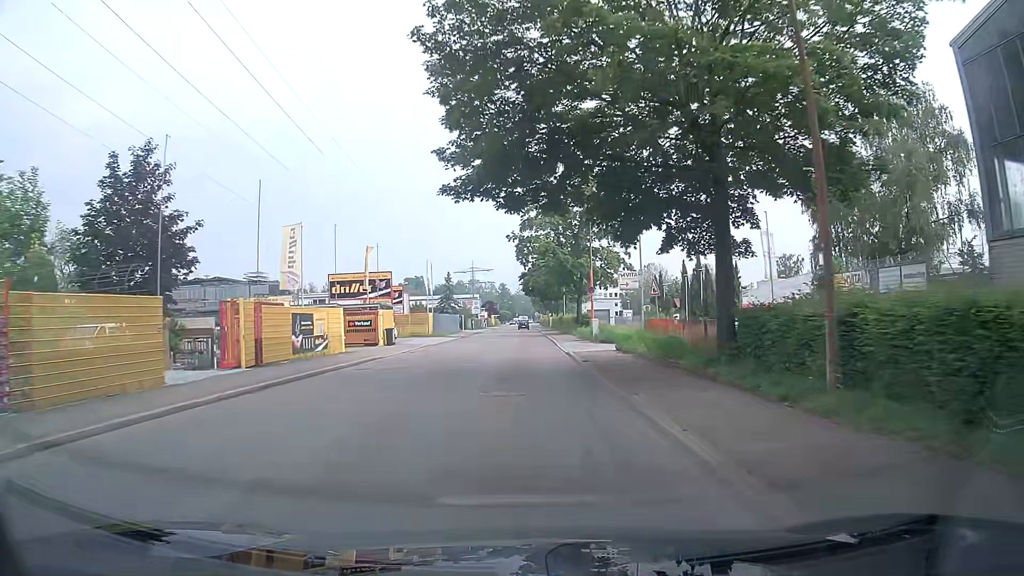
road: unclassified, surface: asphalt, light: Day
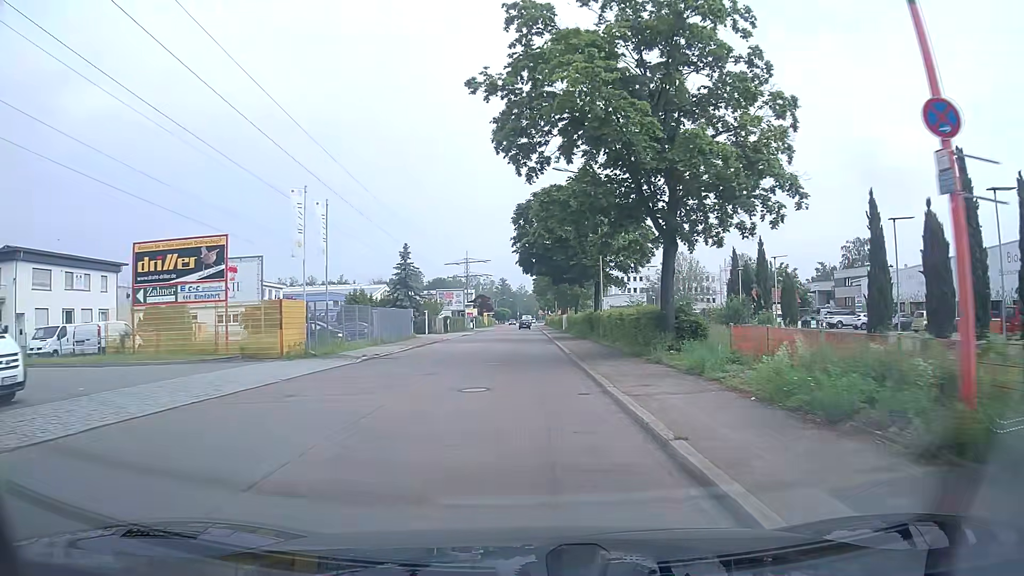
(+0.5, +36.0) m; +1°
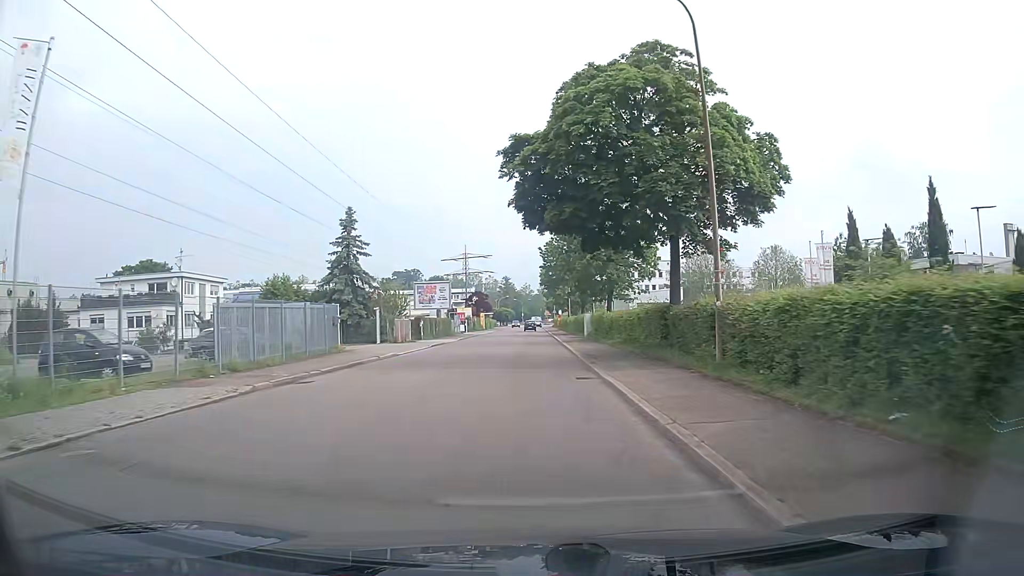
(-0.1, +21.7) m; 0°
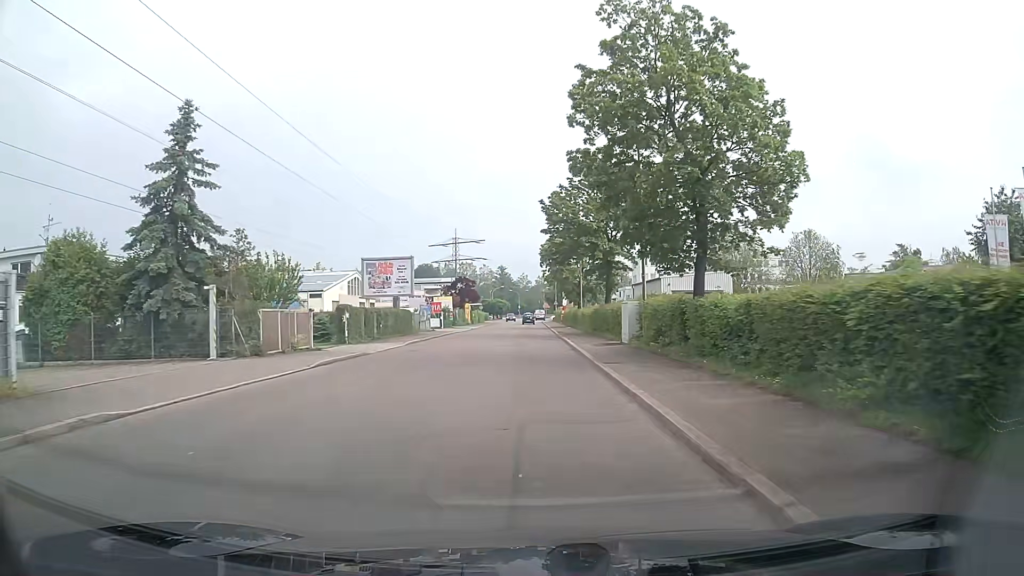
(+0.1, +21.3) m; +1°
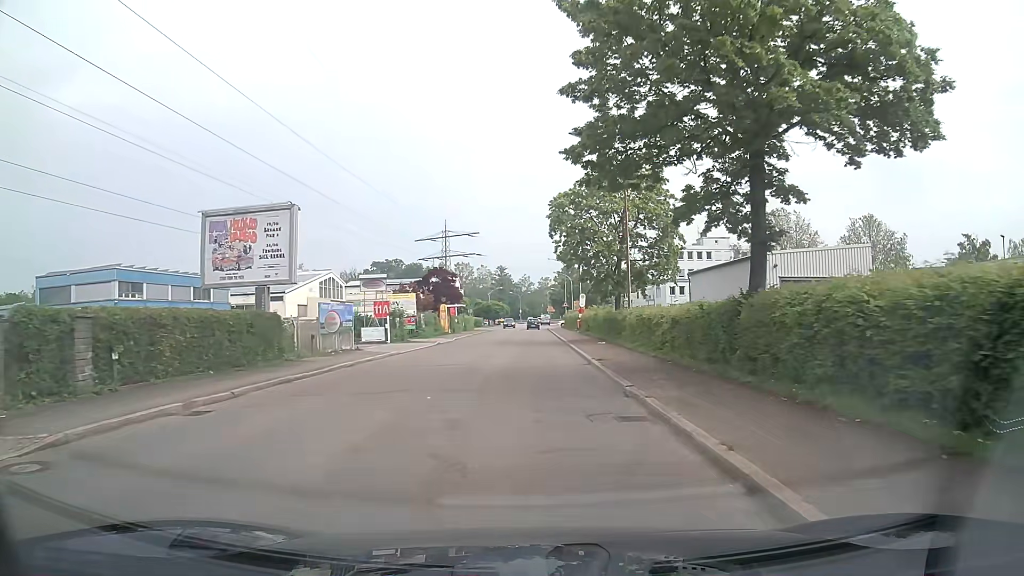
(-0.3, +25.9) m; -1°
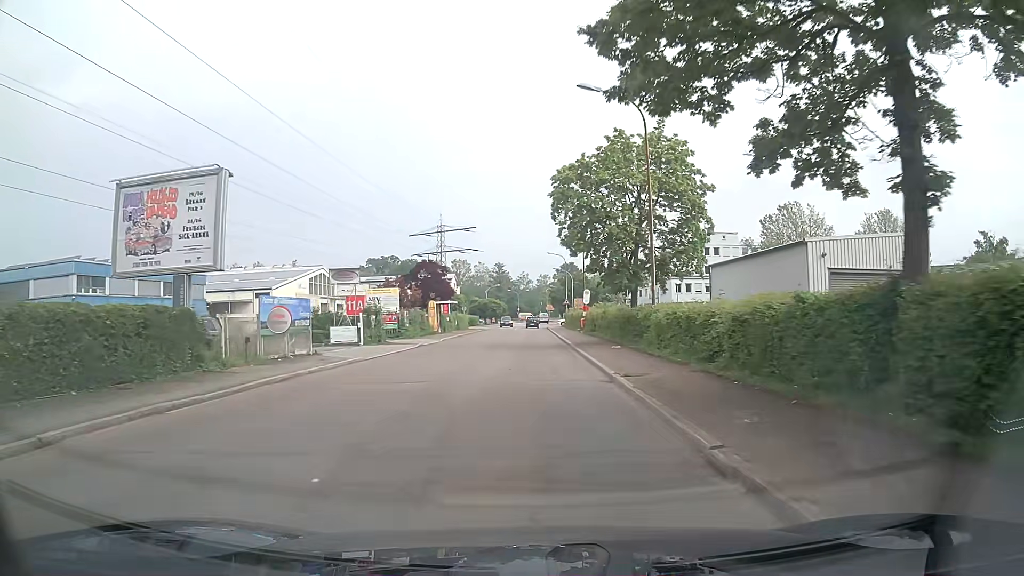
(0.0, +6.1) m; 0°
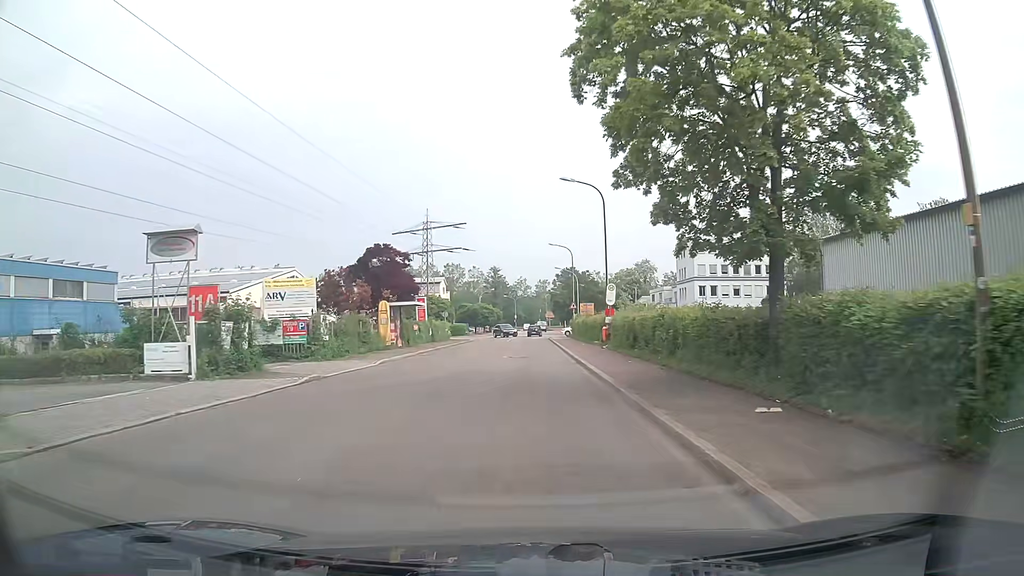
(0.0, +17.6) m; -1°
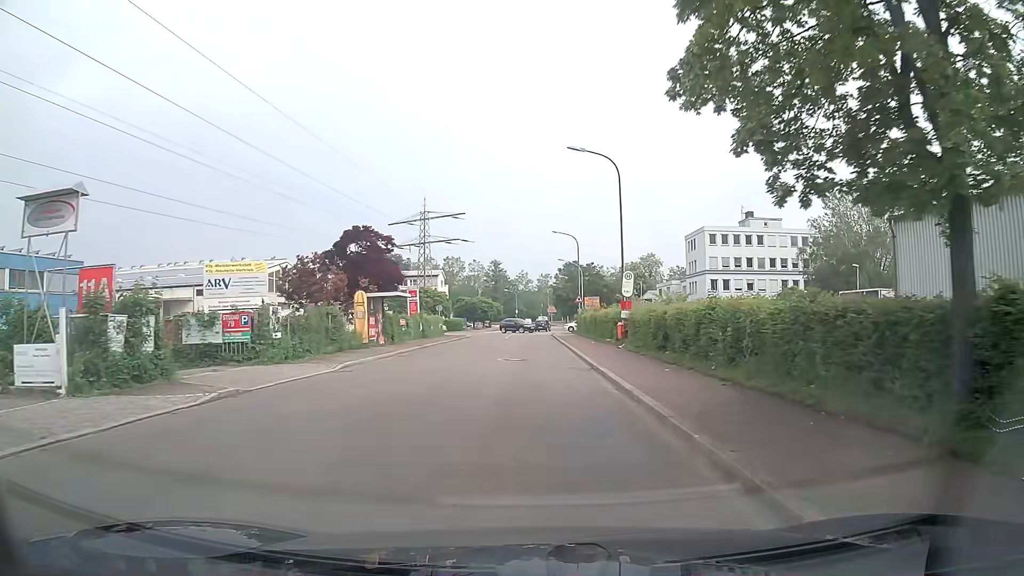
(0.0, +5.7) m; 0°
(0, +10) (0, +20) (0, +30) (0, +40) (0, +50) (0, +60) (+1, +70) (+1, +80) (+2, +90) (+2, +100) m
